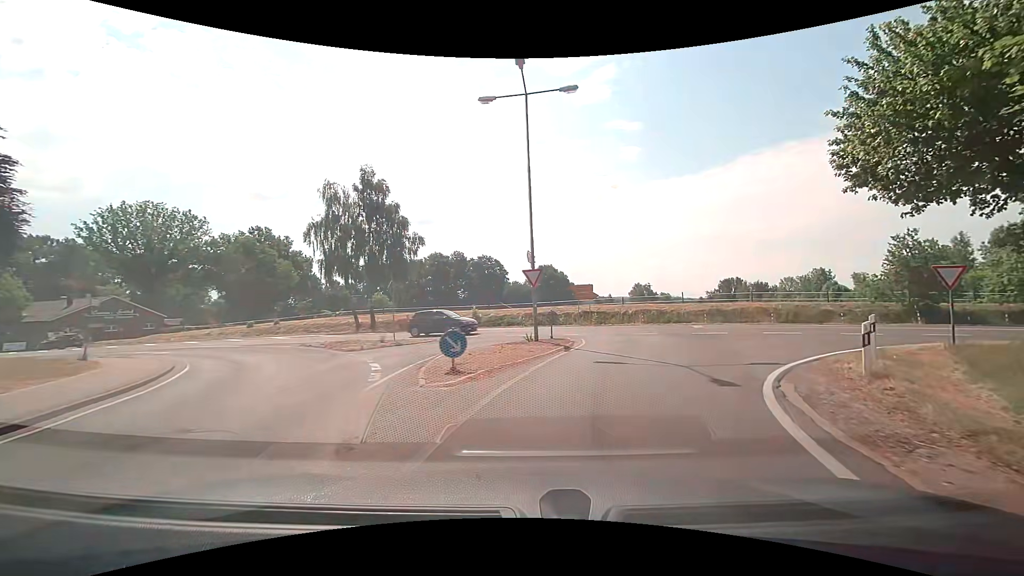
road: secondary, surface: asphalt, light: Day
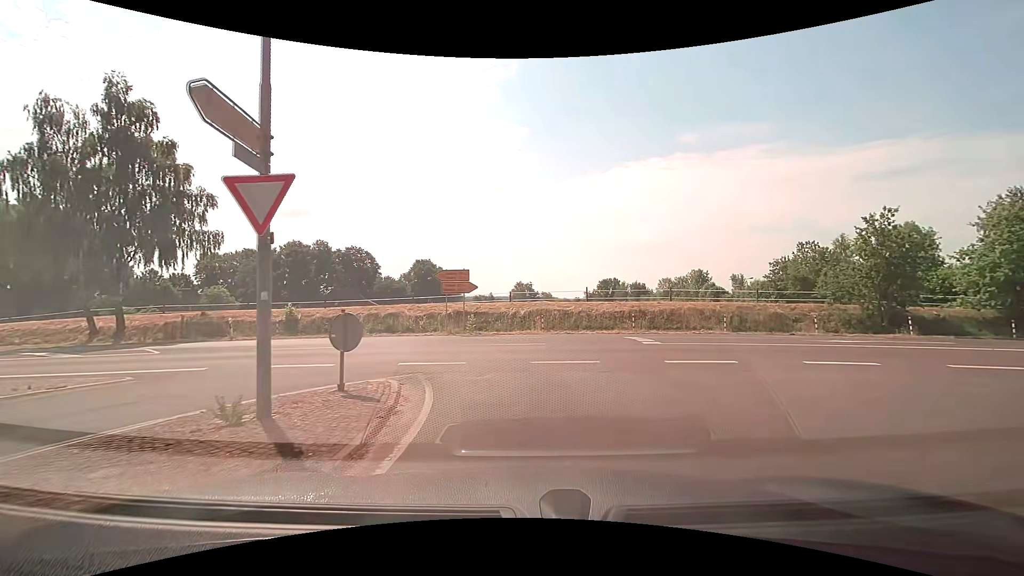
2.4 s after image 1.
(+1.5, +13.2) m; +13°
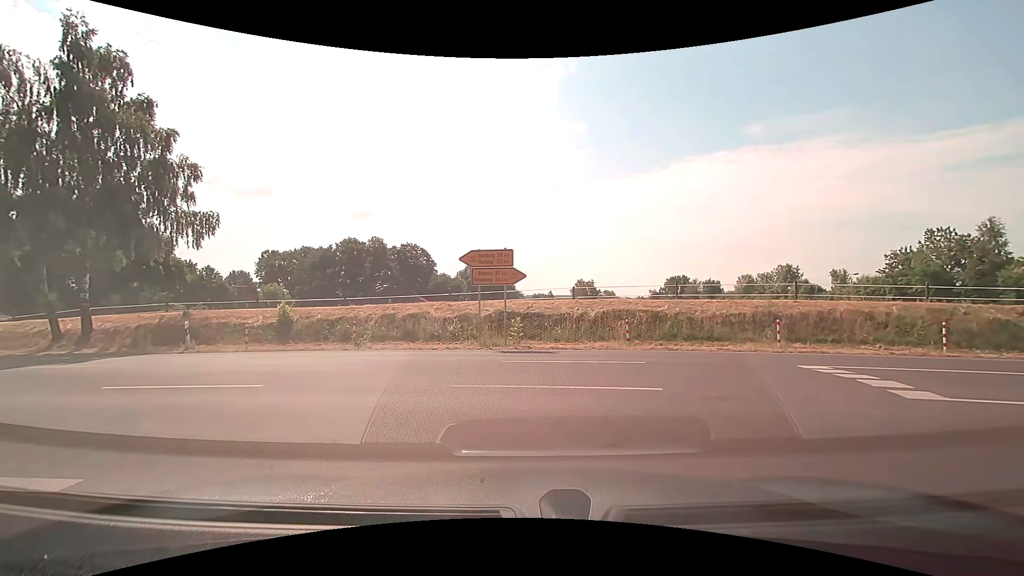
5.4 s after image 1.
(-0.1, +7.8) m; -5°
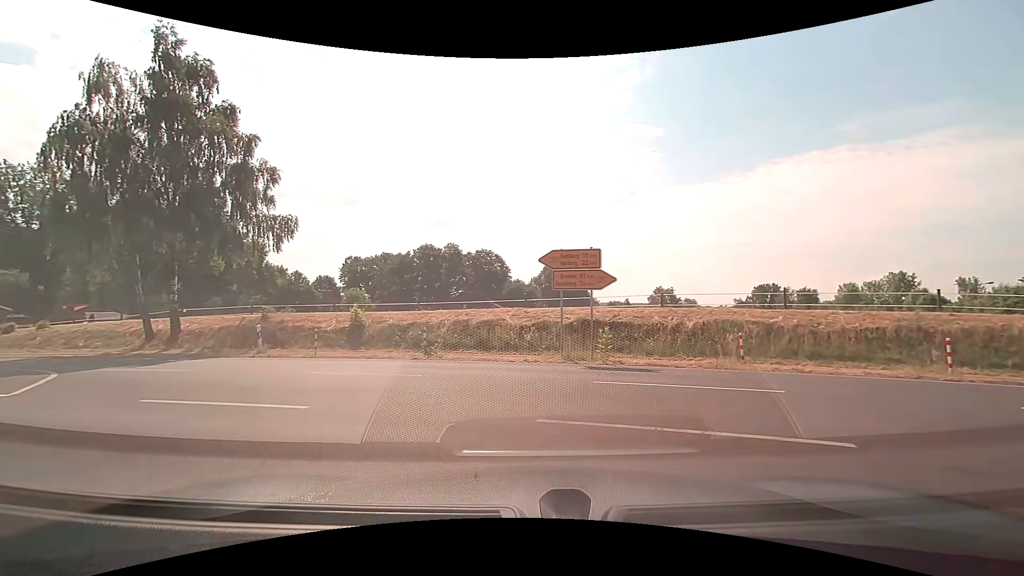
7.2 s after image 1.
(-0.1, +2.1) m; -9°
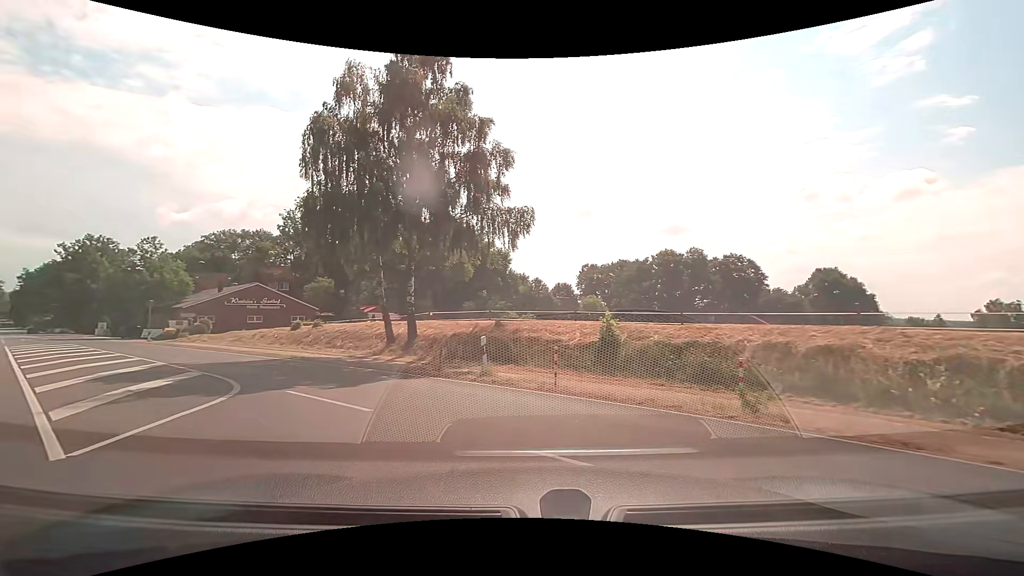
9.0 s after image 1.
(-1.8, +6.5) m; -27°
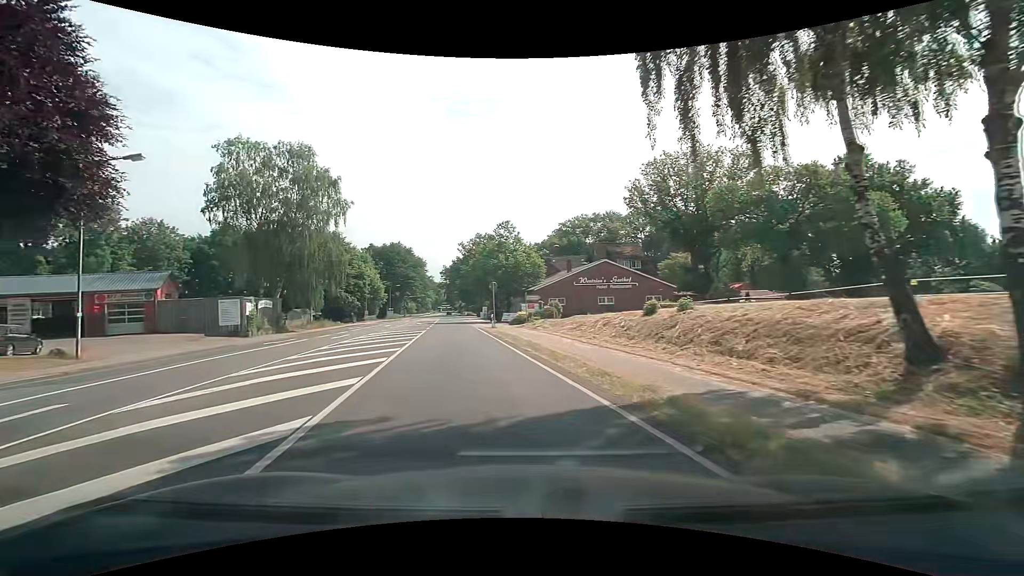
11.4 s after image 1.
(-5.1, +13.9) m; -39°
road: primary
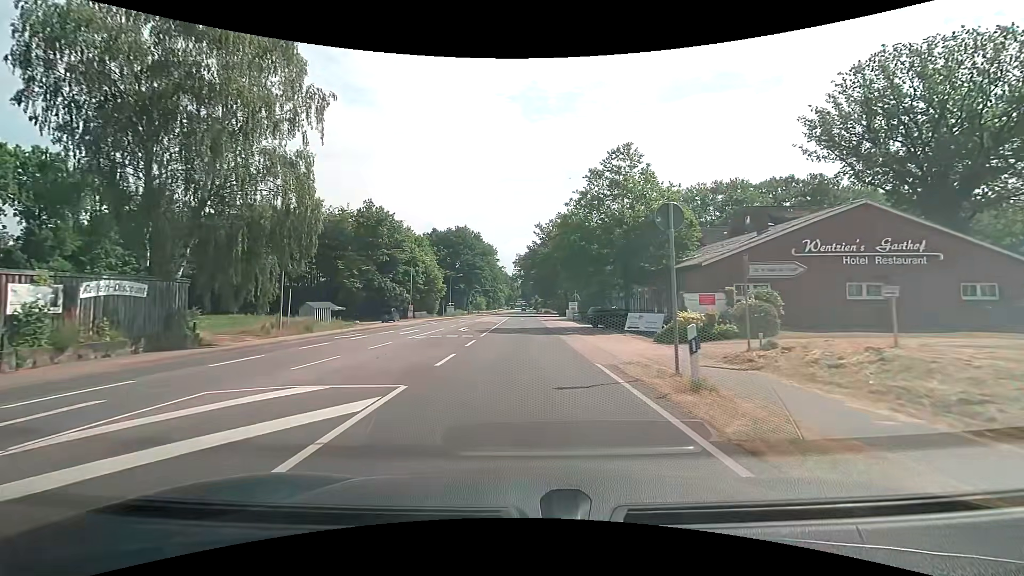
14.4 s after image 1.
(-4.0, +28.1) m; -9°
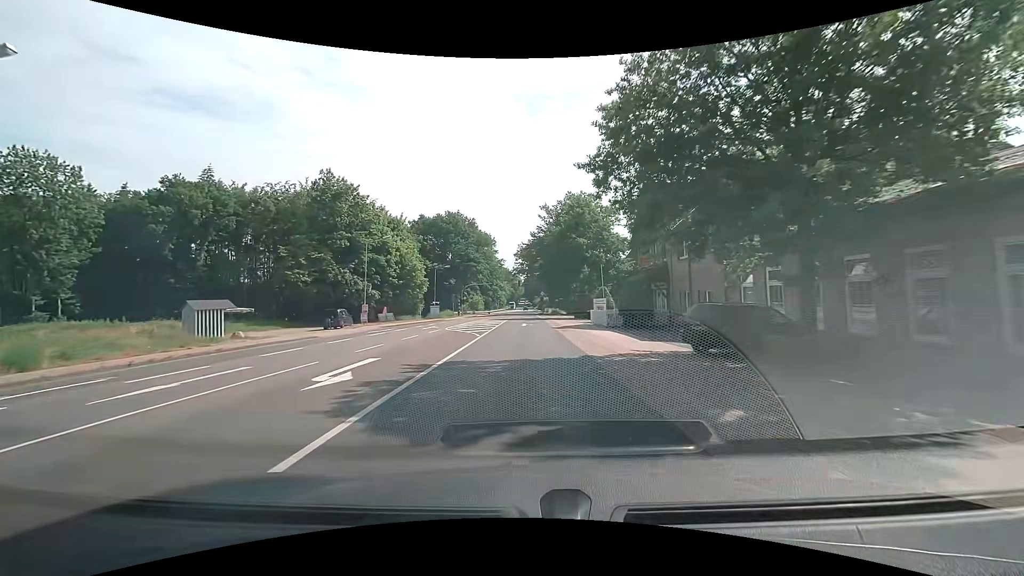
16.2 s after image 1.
(0.0, +21.7) m; 0°
(0, +10) (0, +20) (0, +30) (0, +40) (0, +50) (0, +60) (0, +70) (0, +80) (0, +90) (0, +100) m
